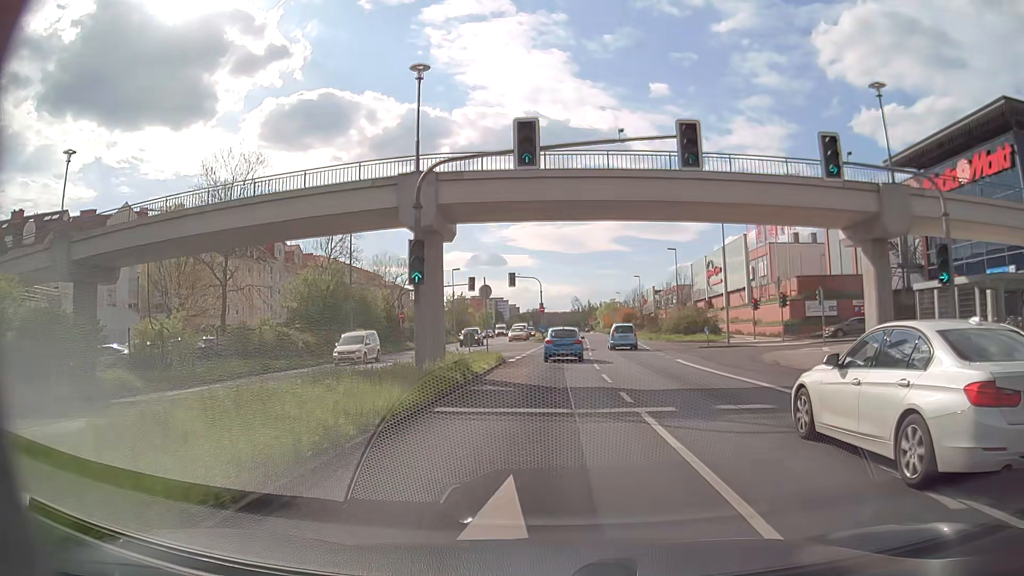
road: primary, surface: asphalt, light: Day
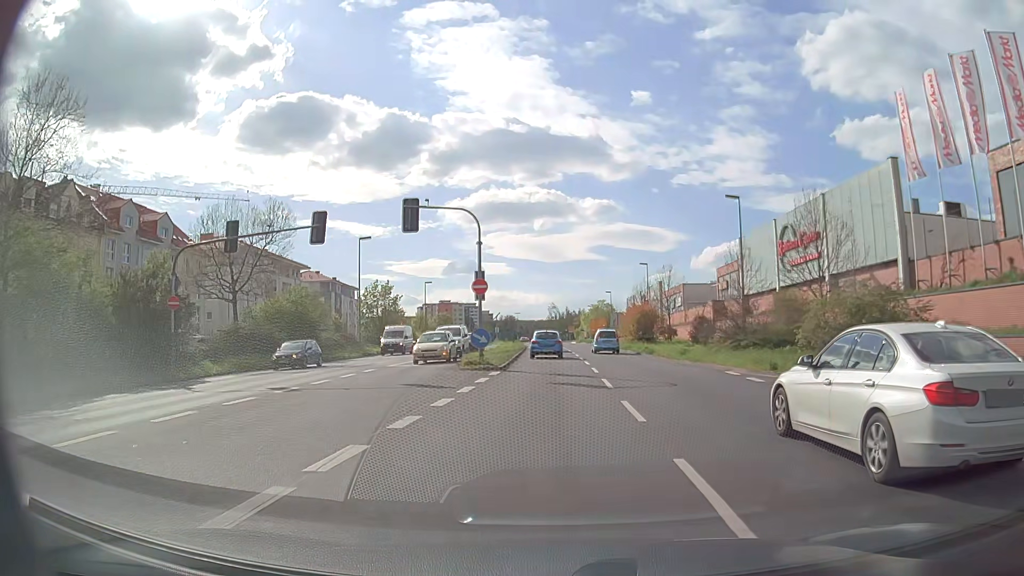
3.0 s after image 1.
(+0.6, +37.5) m; +2°
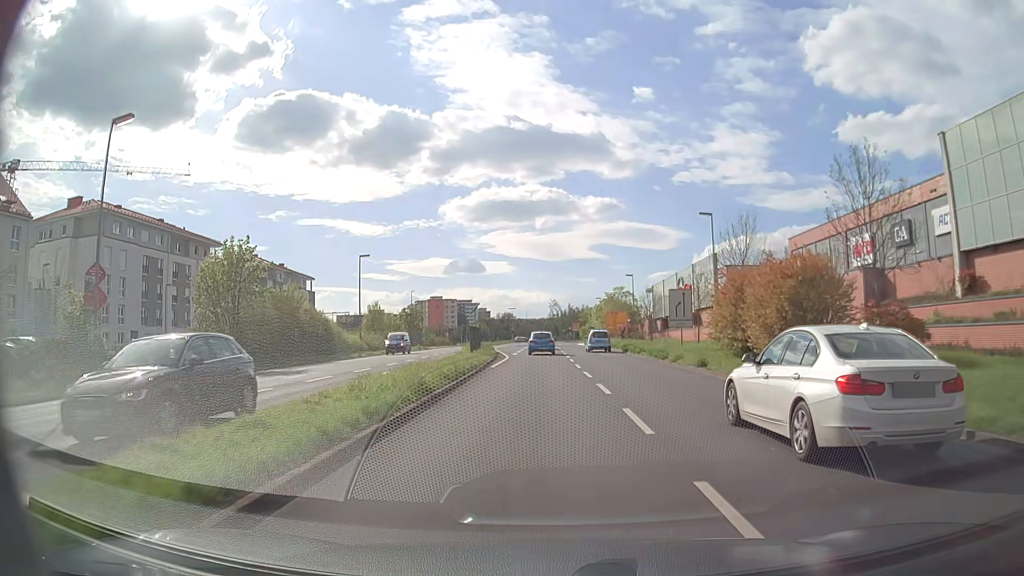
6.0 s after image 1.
(-0.2, +36.8) m; 0°
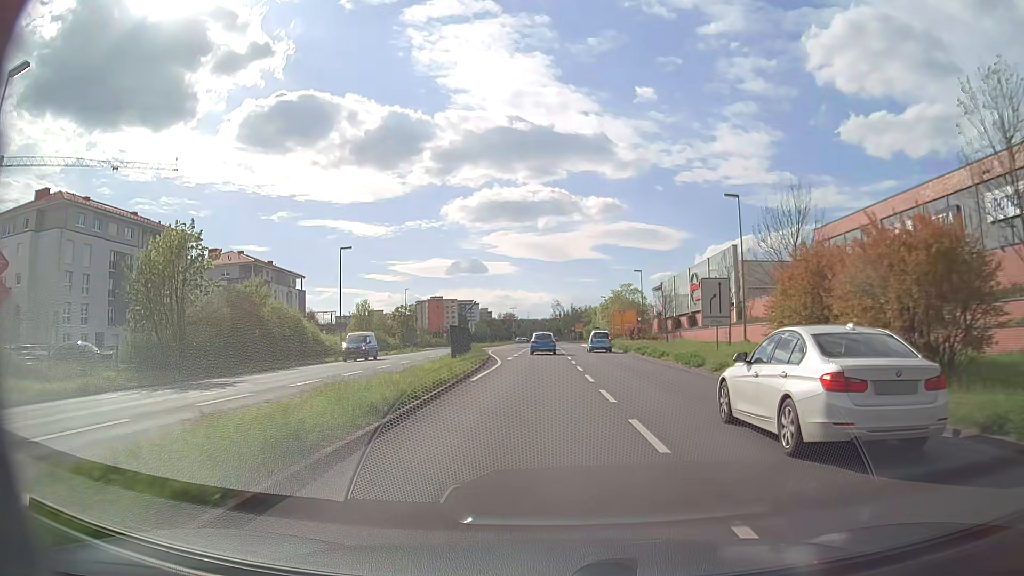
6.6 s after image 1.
(0.0, +7.3) m; 0°
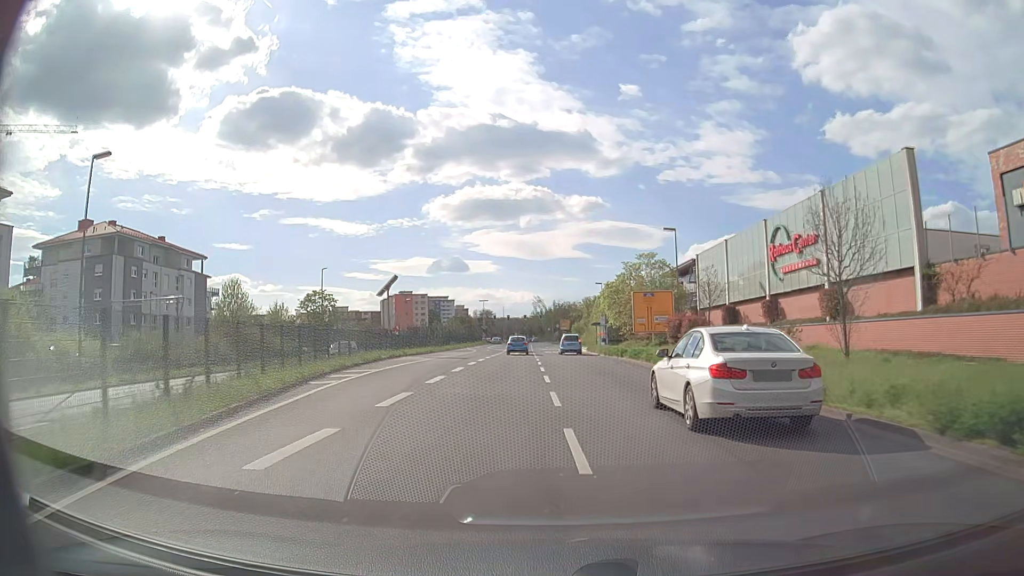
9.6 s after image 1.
(+0.3, +36.5) m; +2°
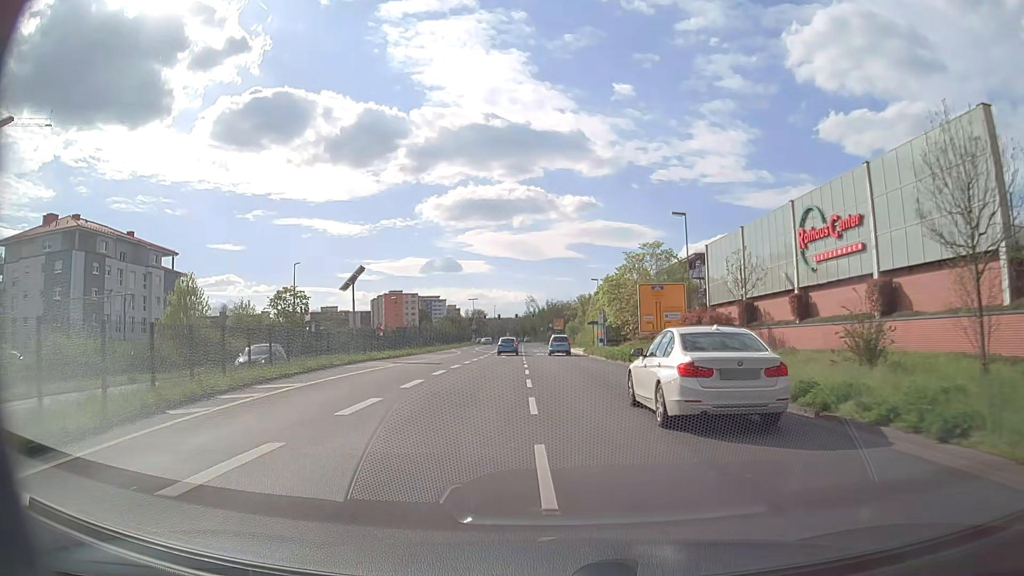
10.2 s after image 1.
(0.0, +7.3) m; +1°
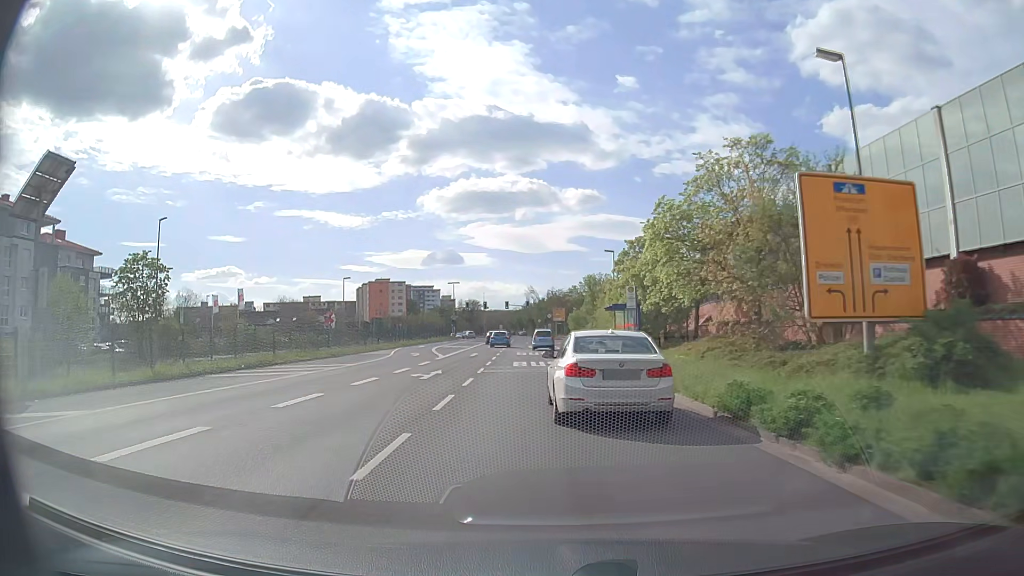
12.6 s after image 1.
(+0.2, +29.1) m; 0°
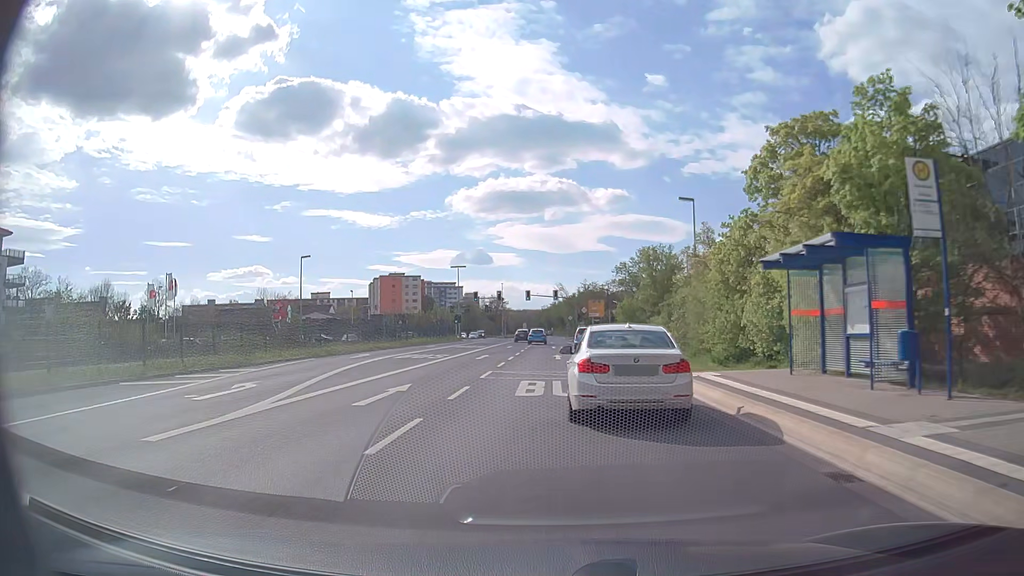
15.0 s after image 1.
(-1.0, +29.0) m; -3°
(0, +10) (0, +20) (0, +30) (0, +40) (0, +50) (0, +60) (0, +70) (0, +80) (0, +90) (0, +100) m
